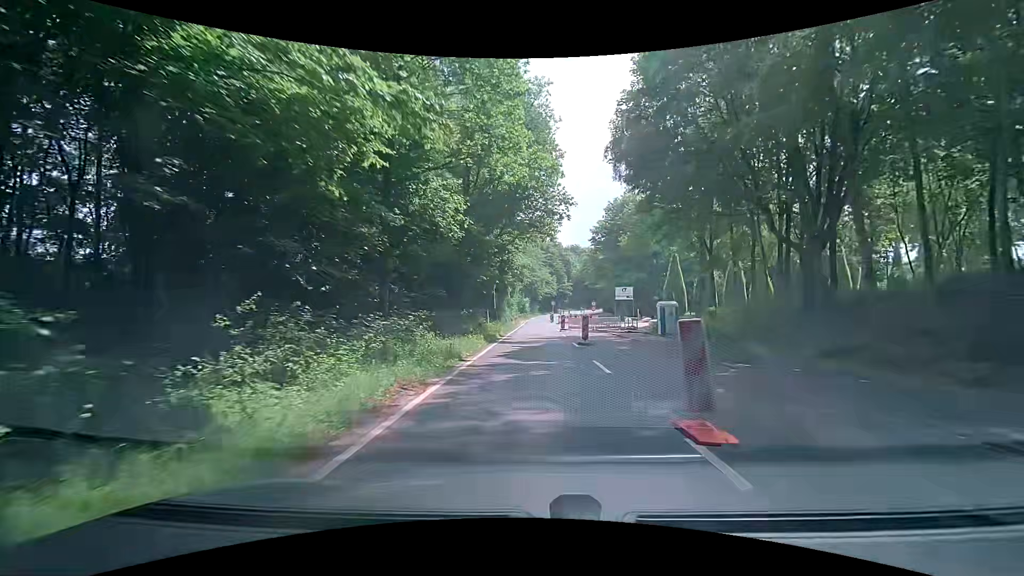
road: secondary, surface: asphalt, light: Day
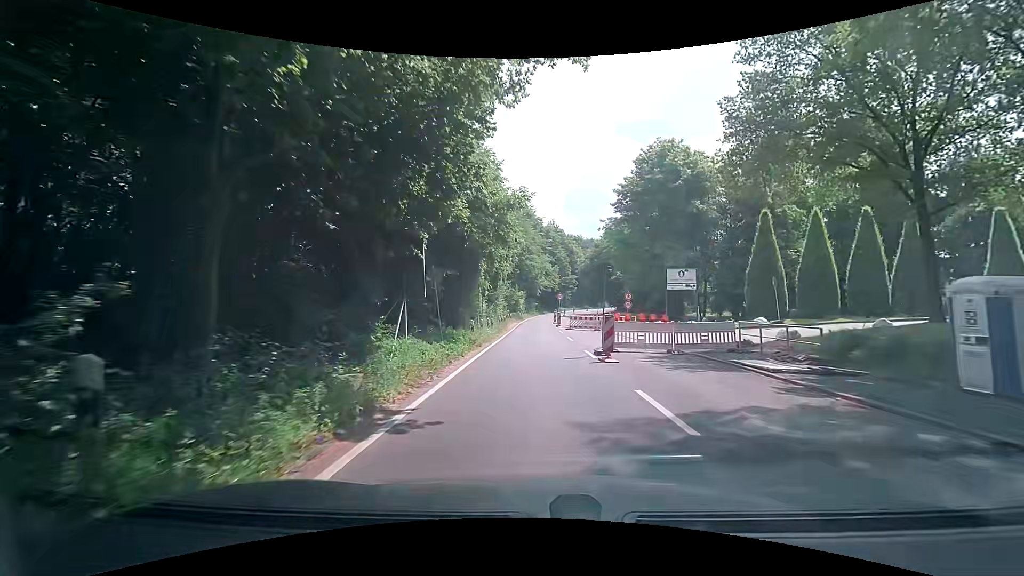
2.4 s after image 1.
(-0.2, +23.7) m; +2°
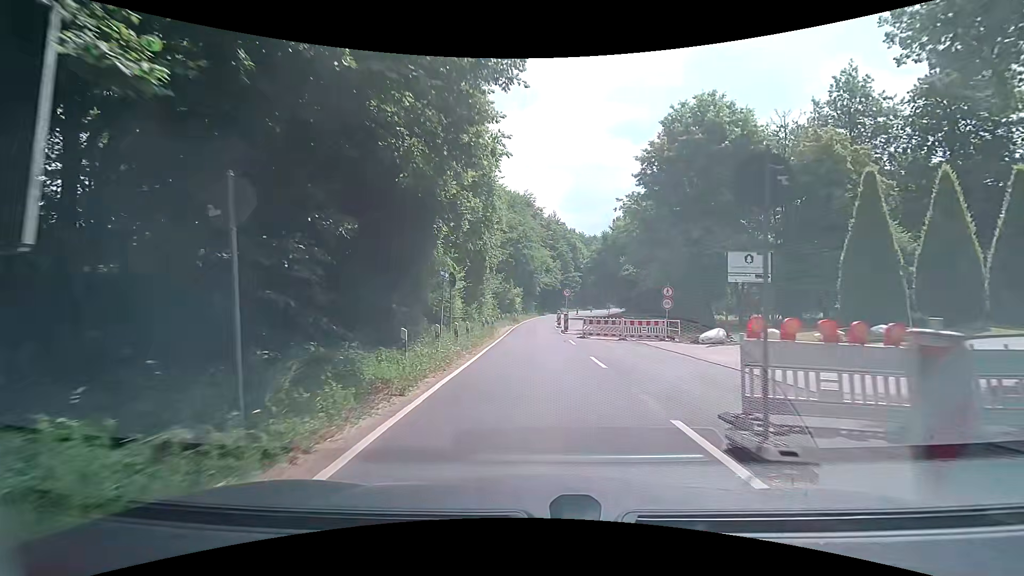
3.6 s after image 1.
(-0.4, +11.1) m; -1°
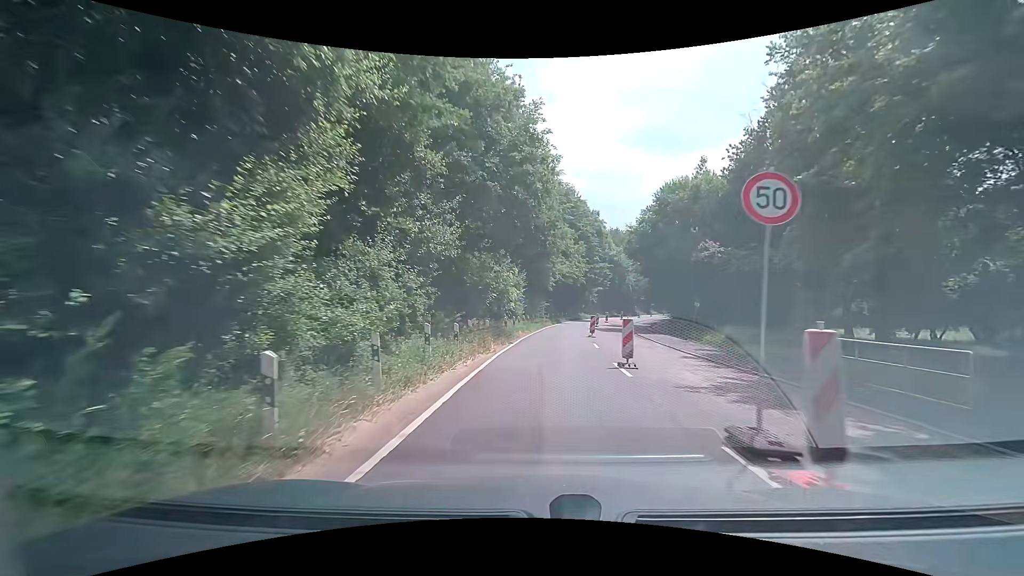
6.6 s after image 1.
(-0.2, +28.1) m; -2°
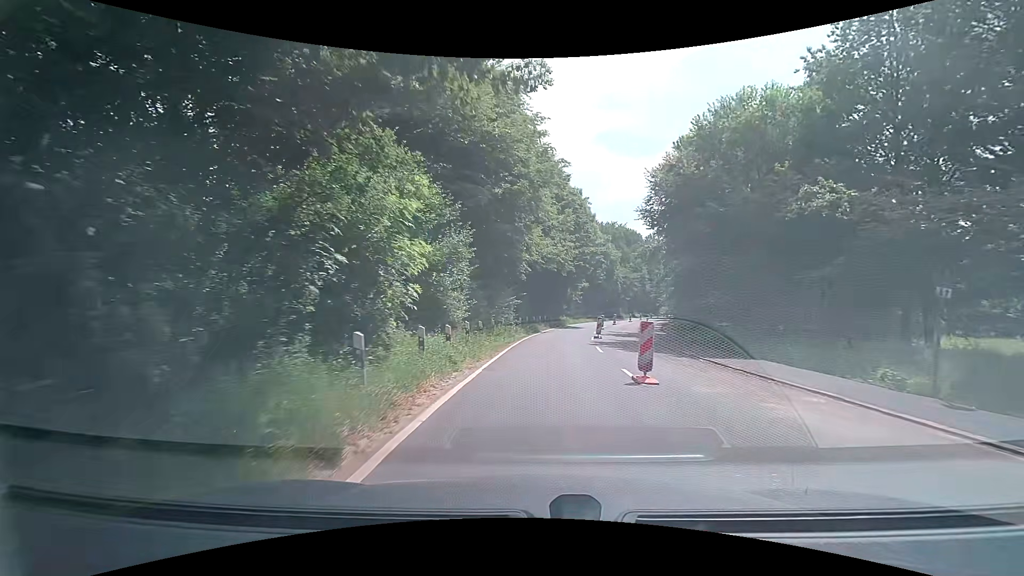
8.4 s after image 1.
(+0.4, +19.4) m; +4°
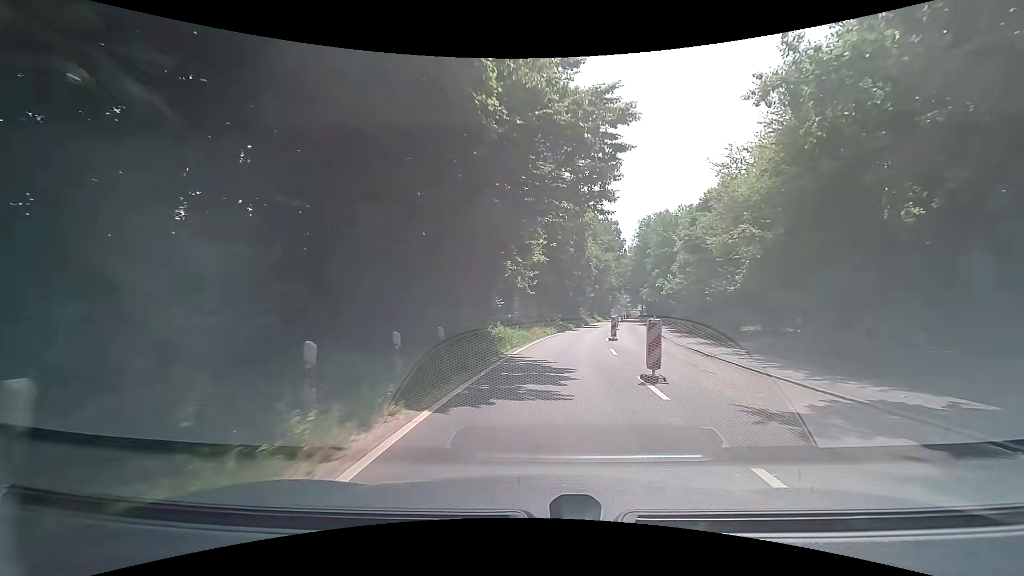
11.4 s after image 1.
(+1.8, +35.1) m; +7°
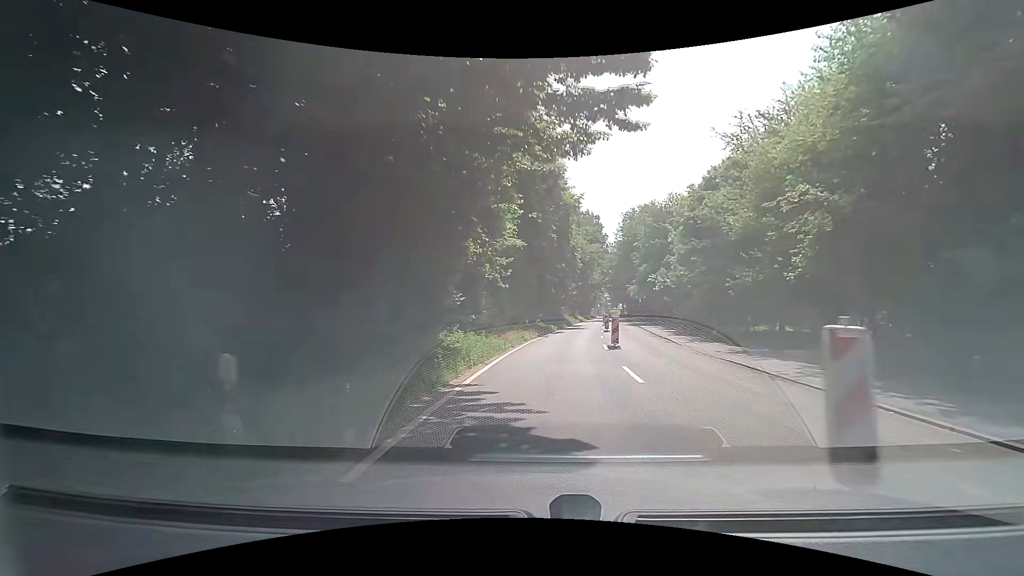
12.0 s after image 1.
(+0.1, +7.2) m; +2°
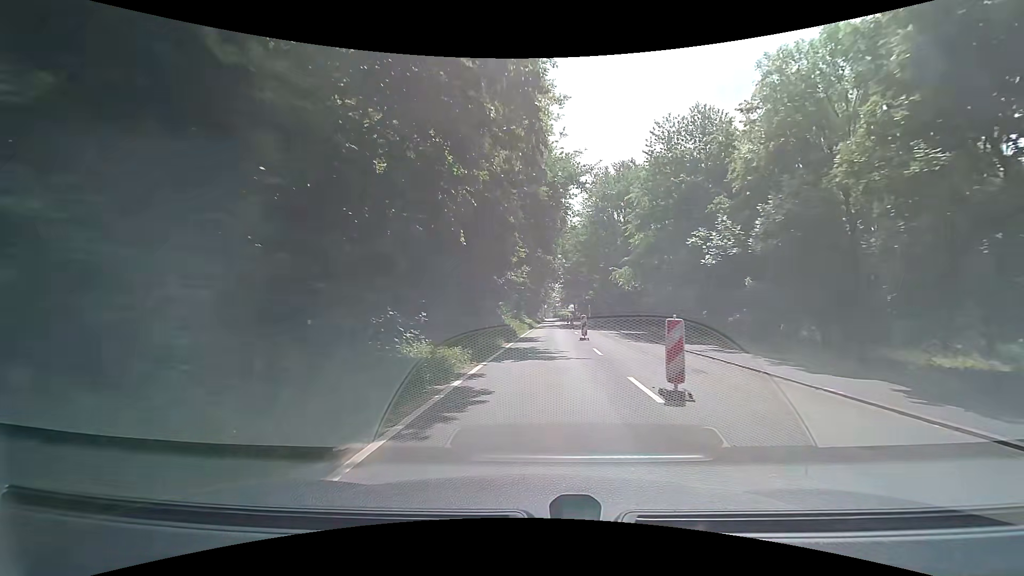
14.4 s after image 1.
(+2.2, +29.4) m; +7°
(0, +10) (0, +20) (0, +30) (+1, +40) (+1, +50) (+2, +60) (+2, +70) (+2, +80) (+3, +90) (+3, +100) m
